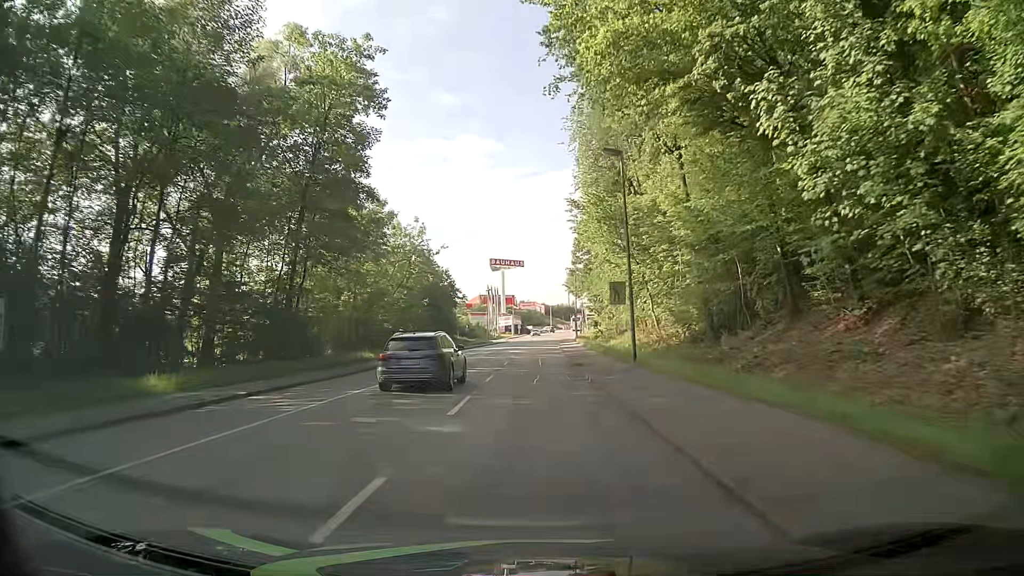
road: tertiary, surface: asphalt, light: Day
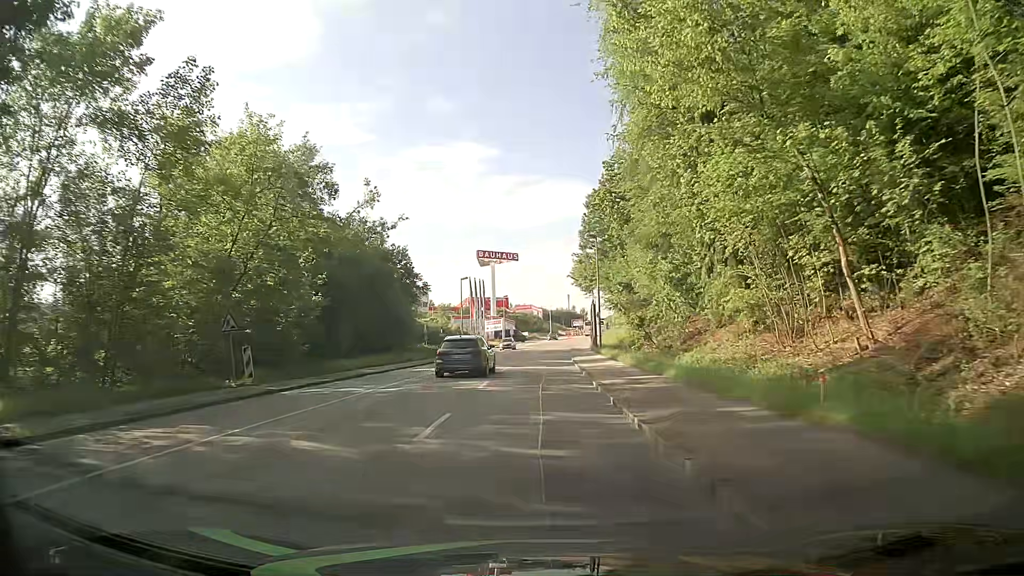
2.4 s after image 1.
(-0.2, +30.4) m; 0°
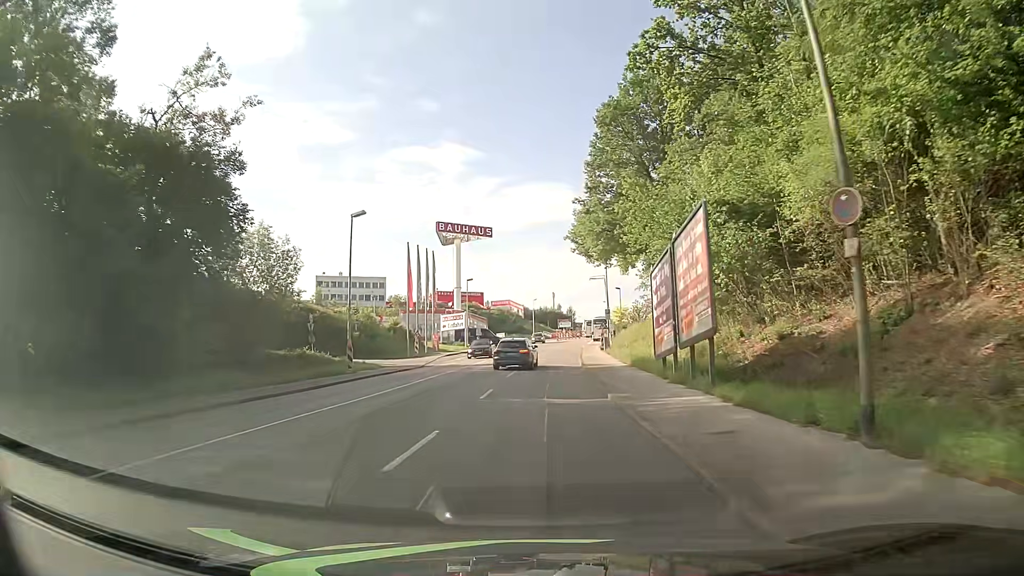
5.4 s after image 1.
(+0.3, +38.0) m; +2°
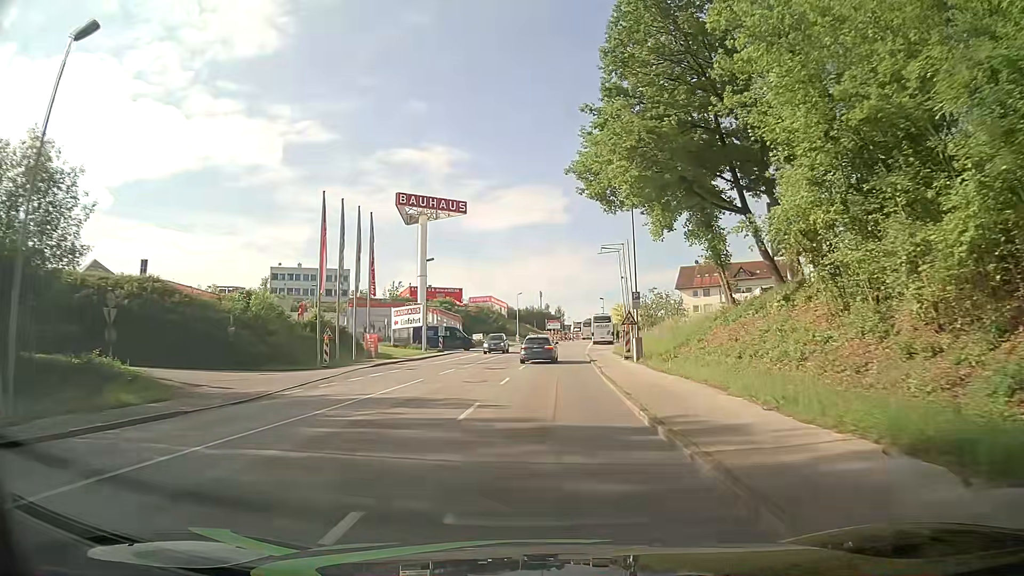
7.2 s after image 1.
(+0.1, +22.9) m; +1°
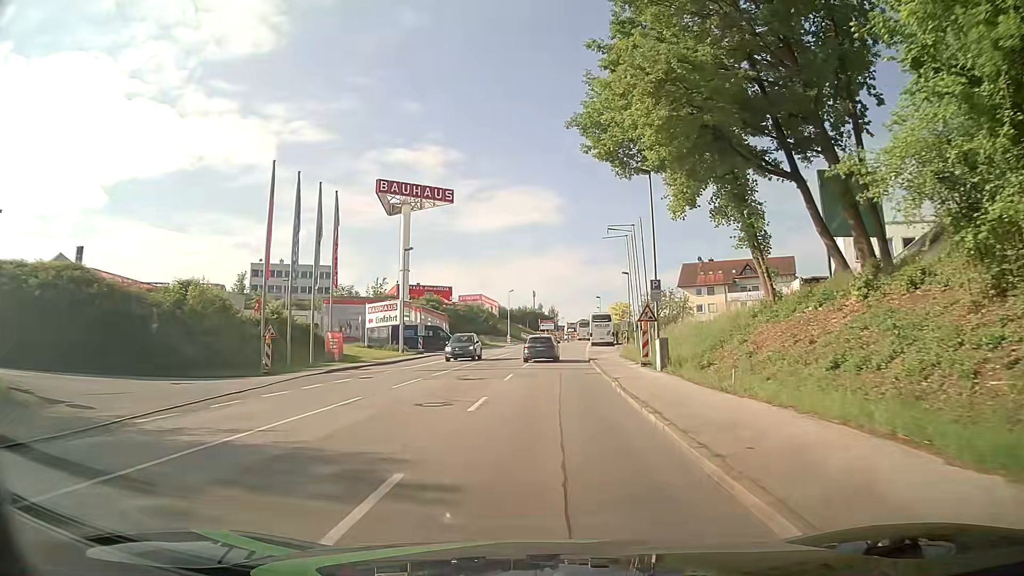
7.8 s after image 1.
(0.0, +7.6) m; 0°
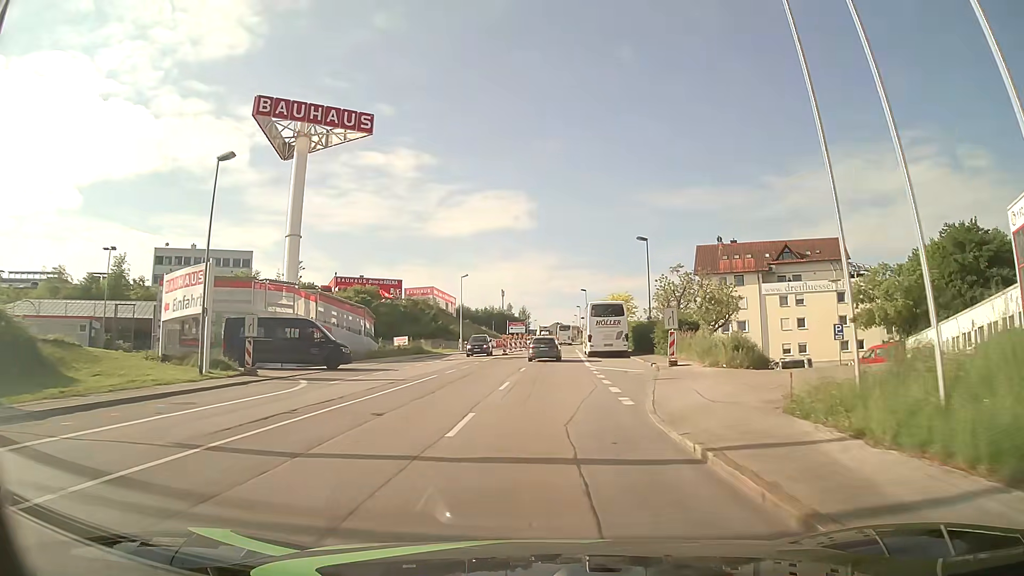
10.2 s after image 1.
(+0.8, +30.3) m; +3°
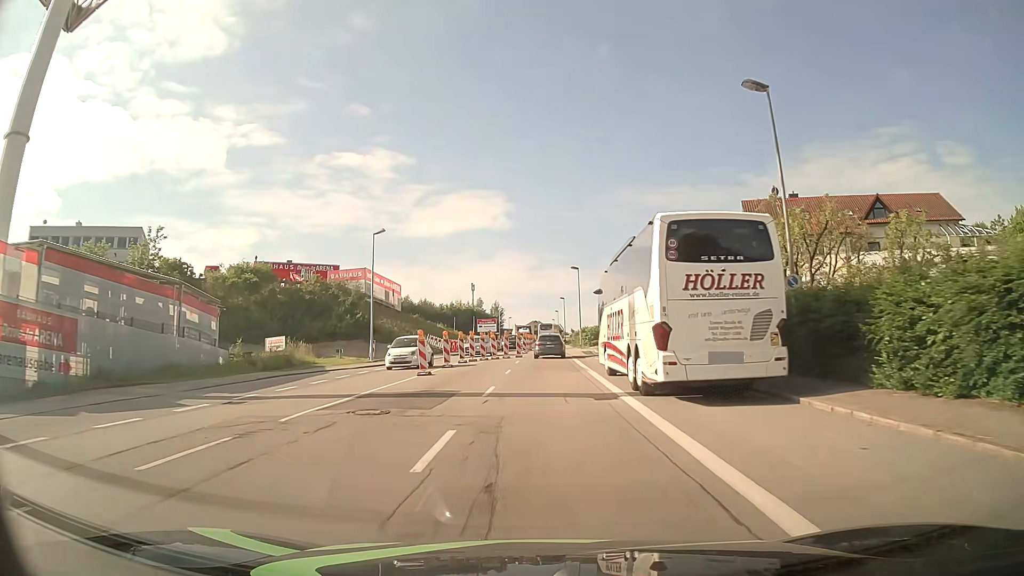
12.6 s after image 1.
(+0.6, +30.4) m; +2°
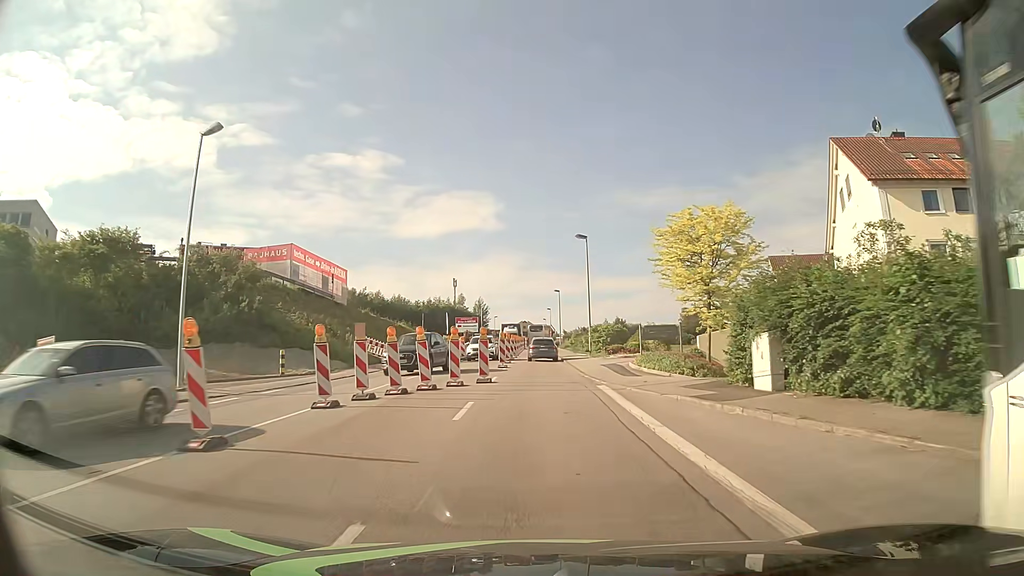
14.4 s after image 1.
(+0.2, +21.9) m; +2°
(0, +10) (0, +20) (0, +30) (0, +40) (0, +50) (0, +60) (0, +70) (0, +80) (-1, +90) (-1, +100) m
